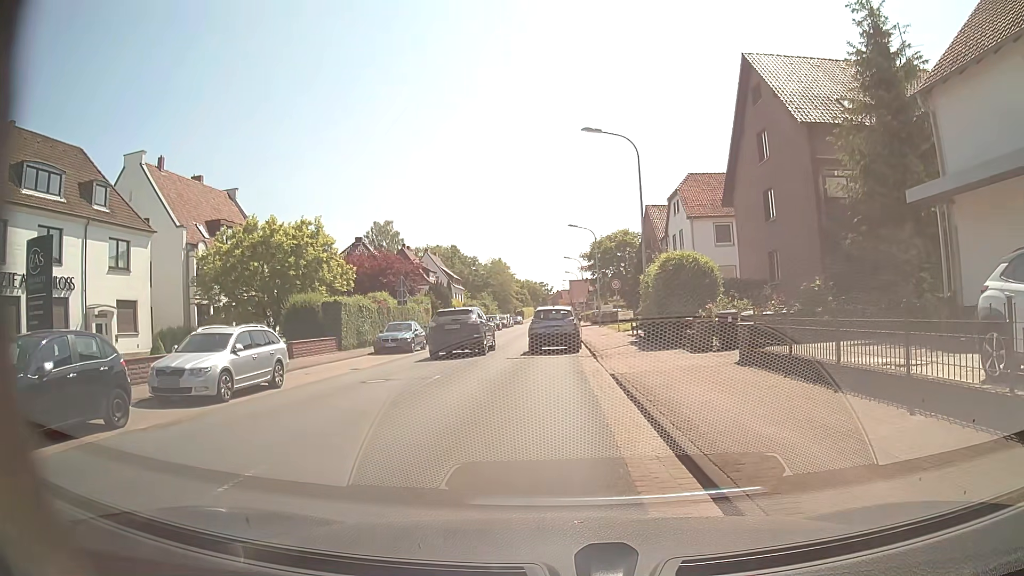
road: secondary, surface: asphalt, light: Day
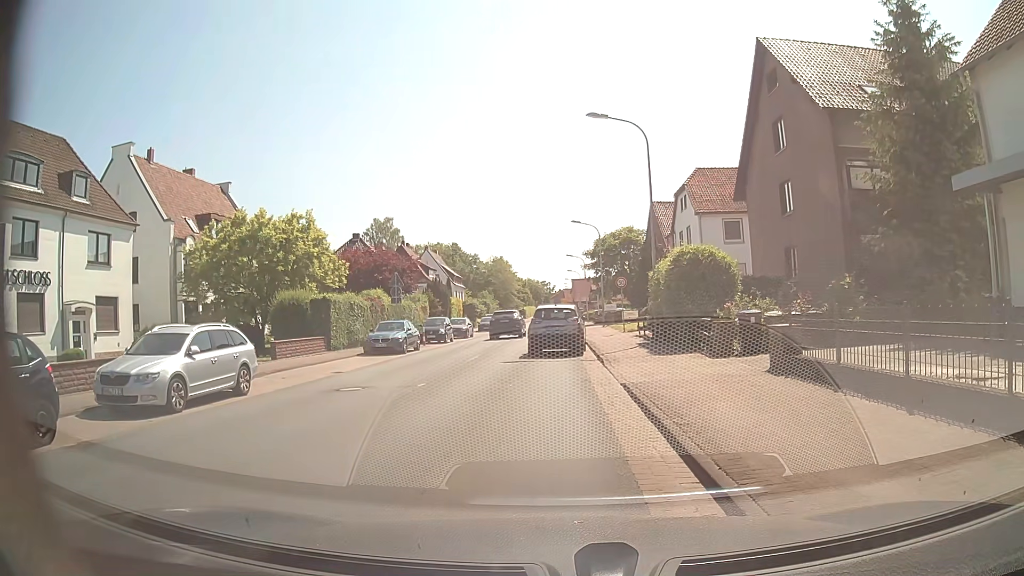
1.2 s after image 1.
(0.0, +1.9) m; 0°
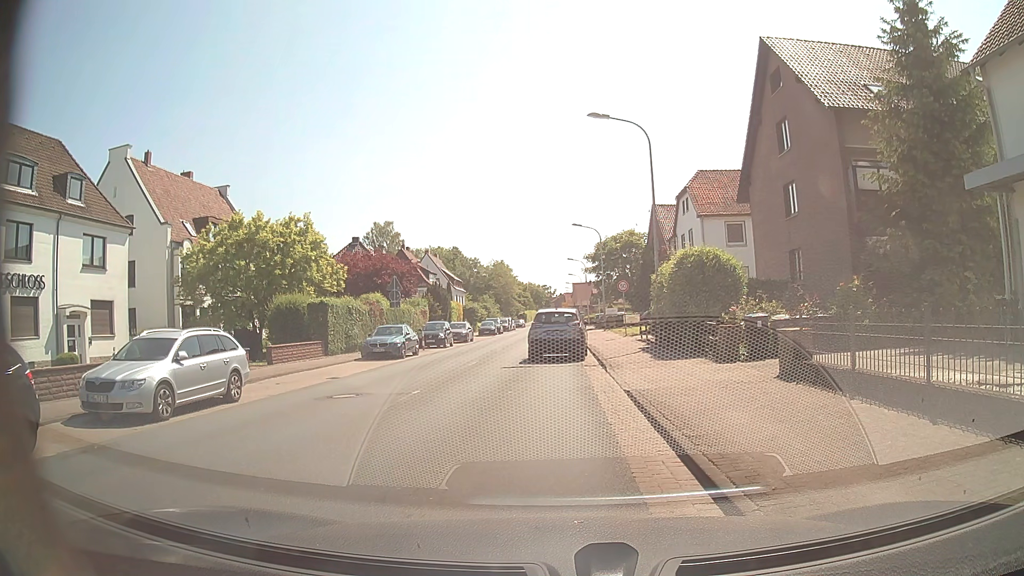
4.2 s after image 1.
(0.0, +0.6) m; 0°
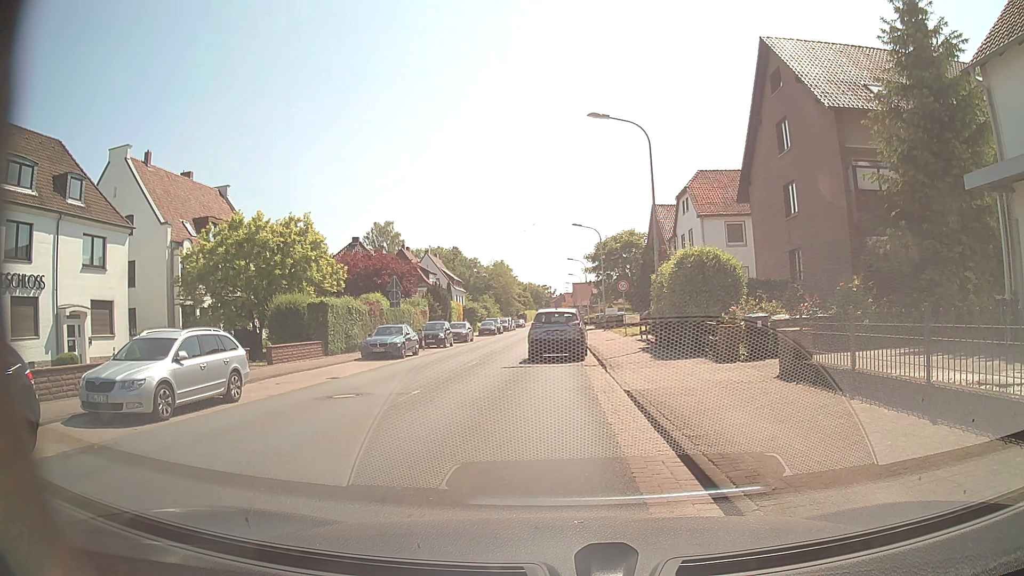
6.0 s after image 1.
(0.0, 0.0) m; 0°
(-1, +10) (-3, +20) (-4, +30) (-4, +40) (-4, +50) (-4, +60) (-4, +70) (-4, +80) (-4, +90) (-3, +100) m
